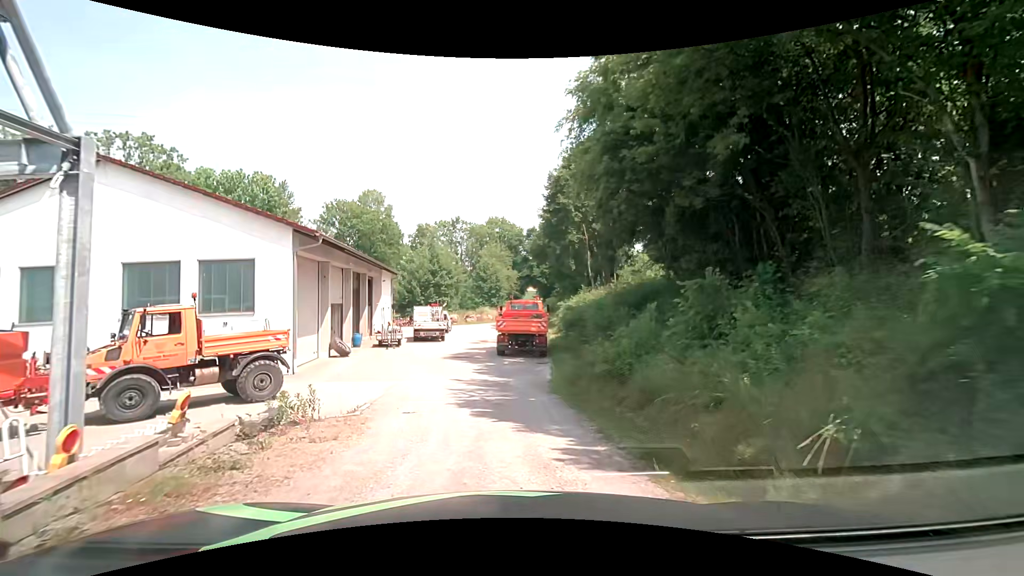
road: unclassified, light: Day
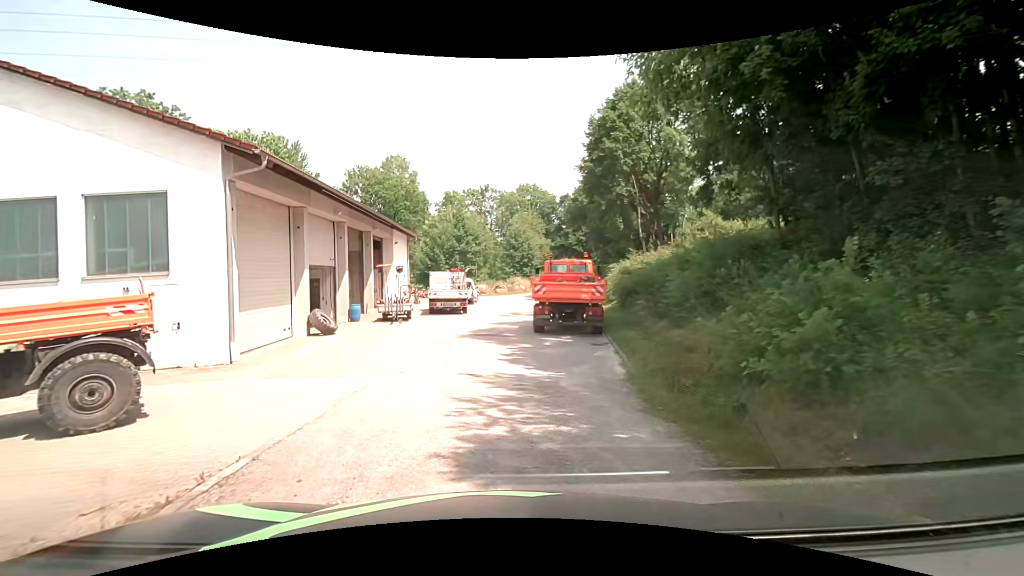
(-0.2, +6.5) m; -5°
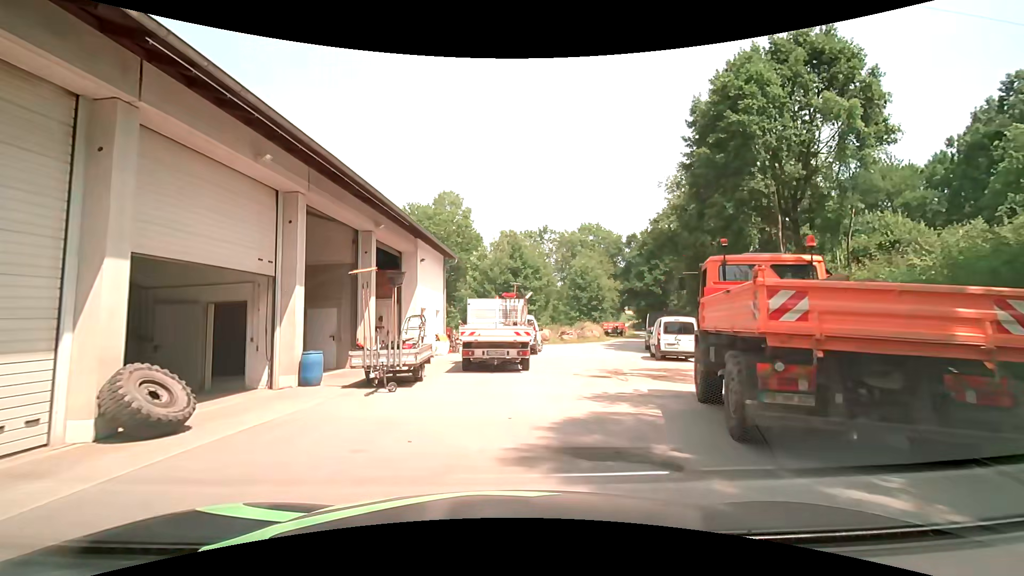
(-0.6, +11.6) m; -6°
